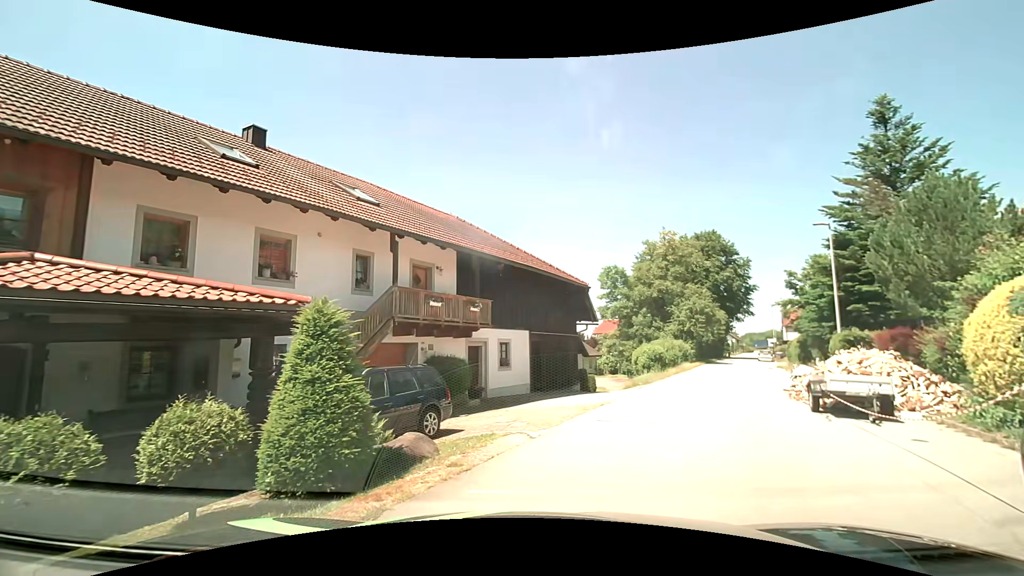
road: residential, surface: asphalt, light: Day
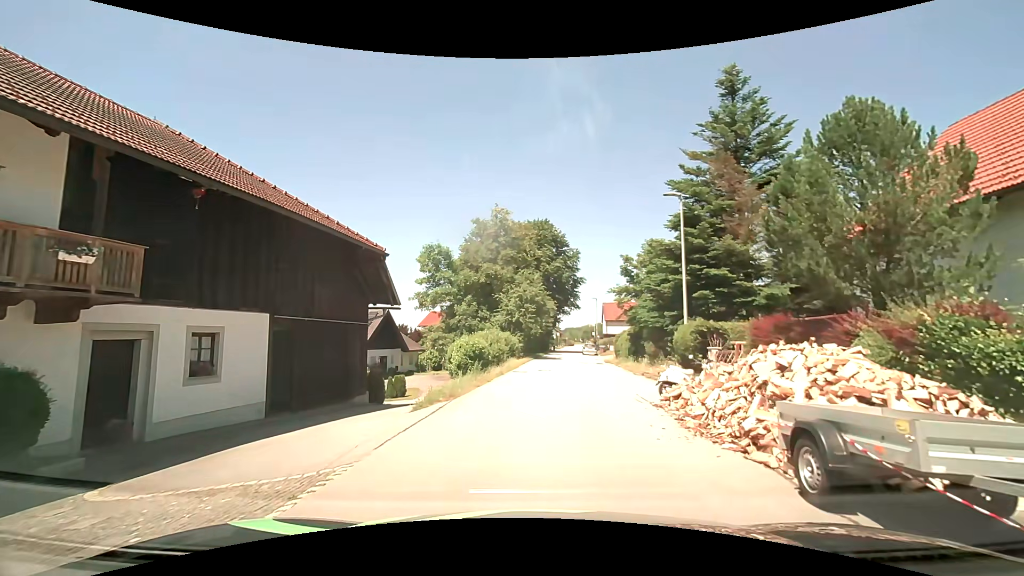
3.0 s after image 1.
(+1.8, +8.1) m; +20°
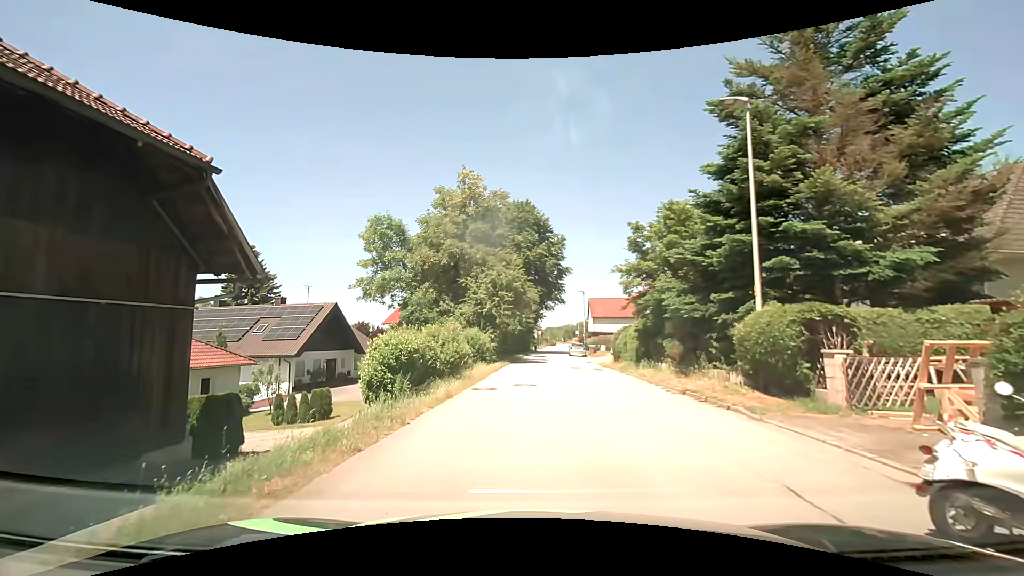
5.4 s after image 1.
(+0.1, +9.2) m; +2°
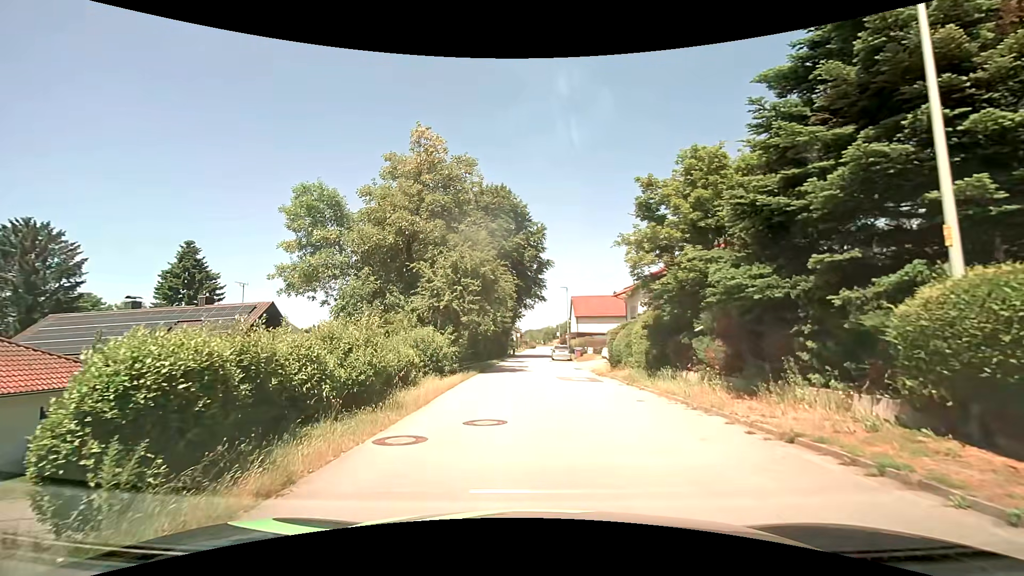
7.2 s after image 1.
(+0.1, +7.2) m; +2°
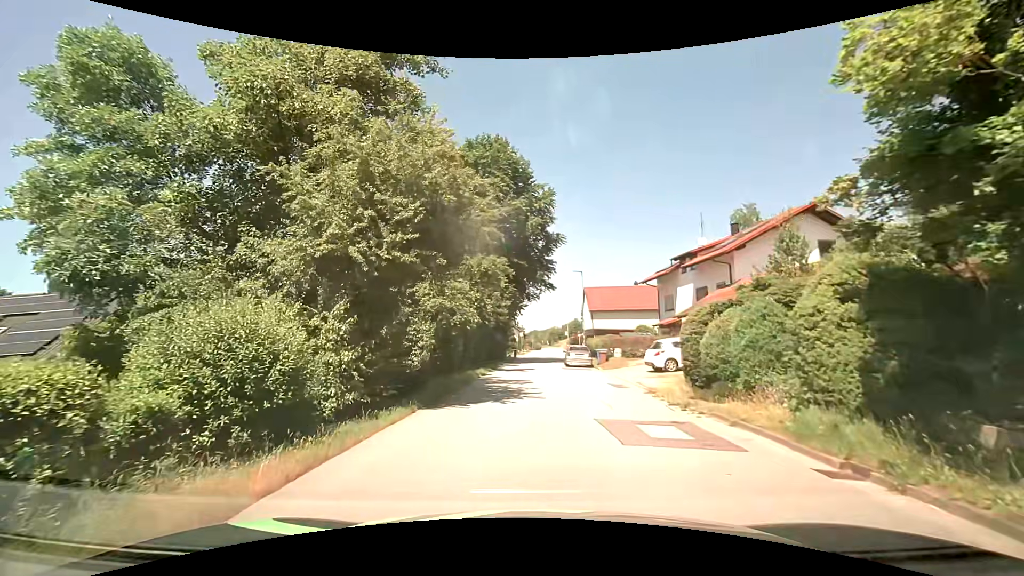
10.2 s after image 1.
(-0.1, +12.9) m; -1°
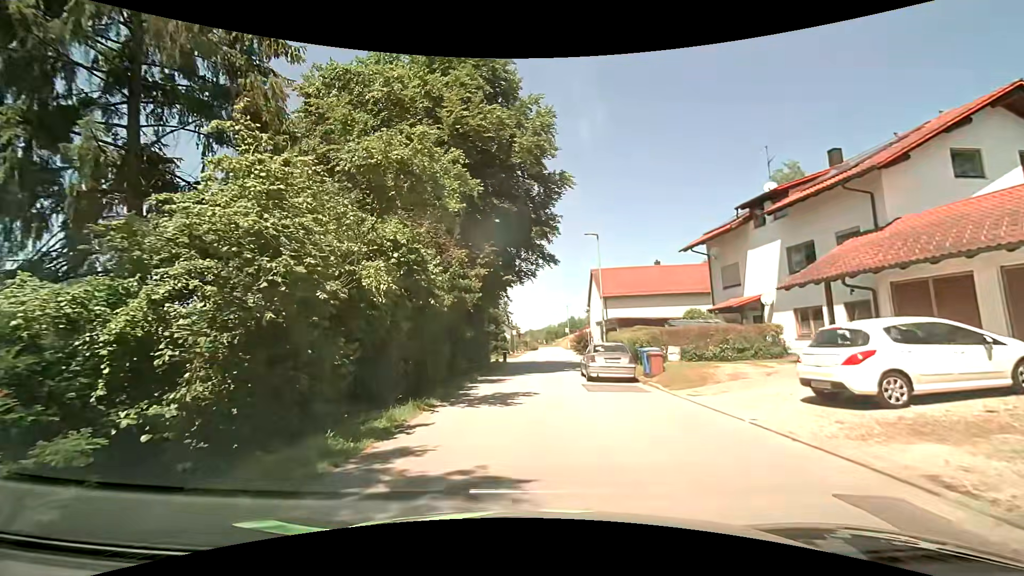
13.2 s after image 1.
(+0.2, +14.4) m; +1°
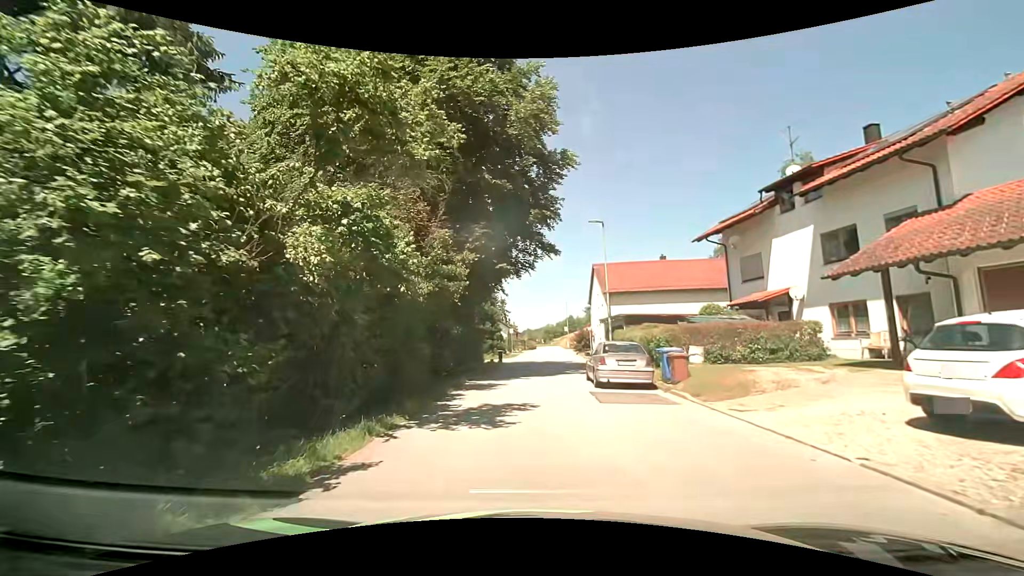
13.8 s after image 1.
(0.0, +3.0) m; 0°
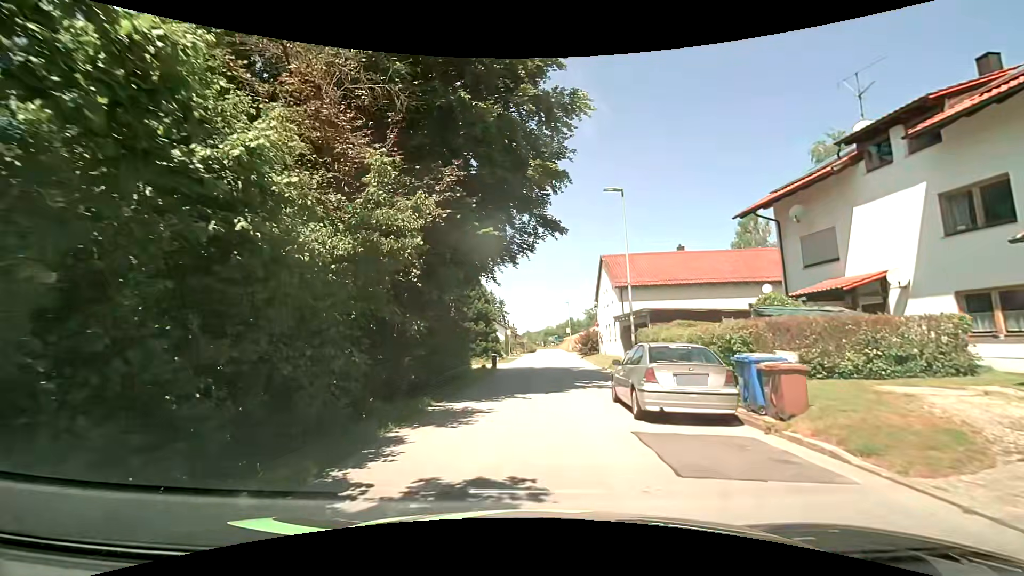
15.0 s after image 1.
(0.0, +6.1) m; 0°
